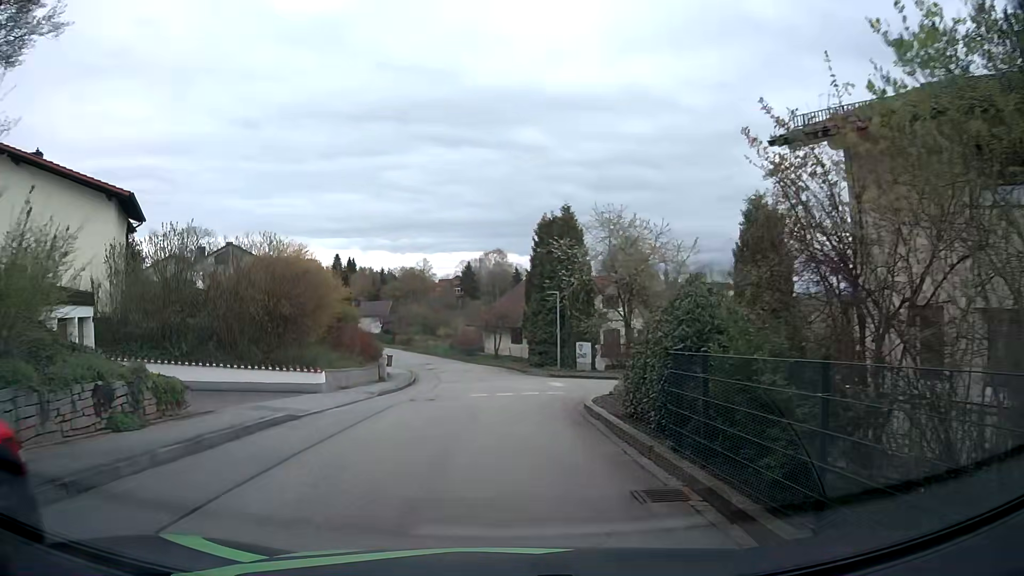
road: residential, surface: asphalt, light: Day
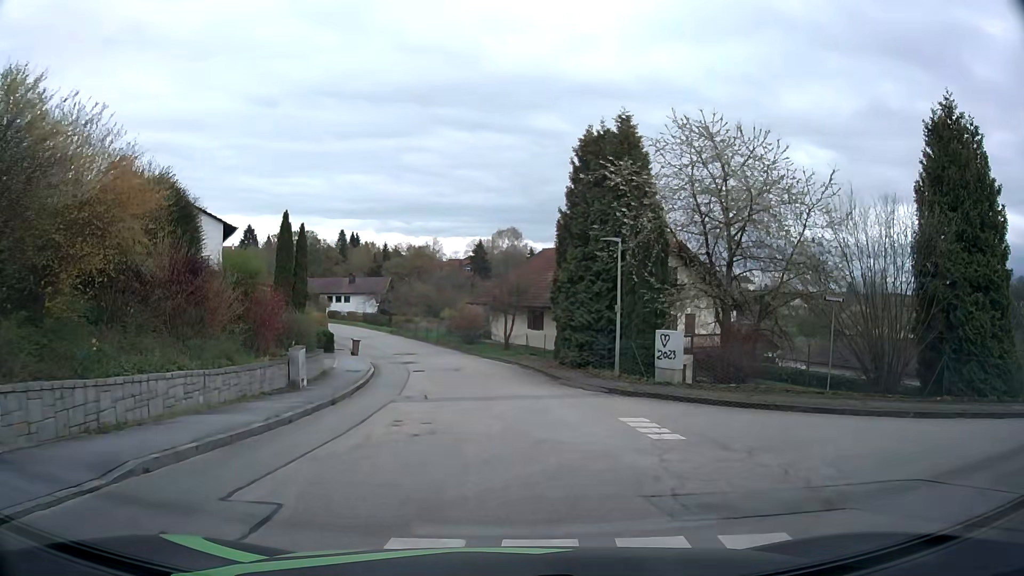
(-0.1, +15.5) m; -1°
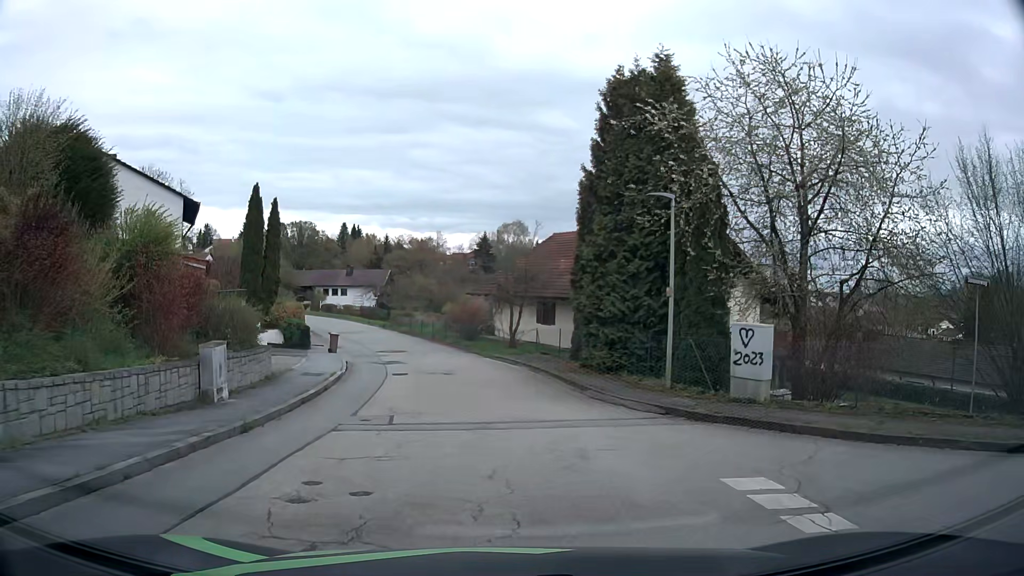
(0.0, +5.9) m; 0°
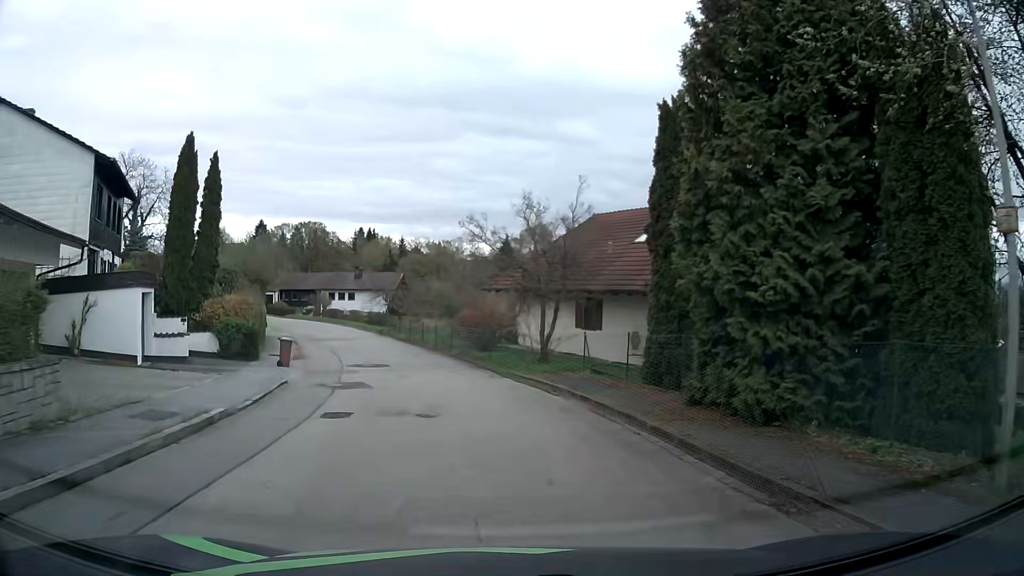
(-0.1, +10.2) m; -2°
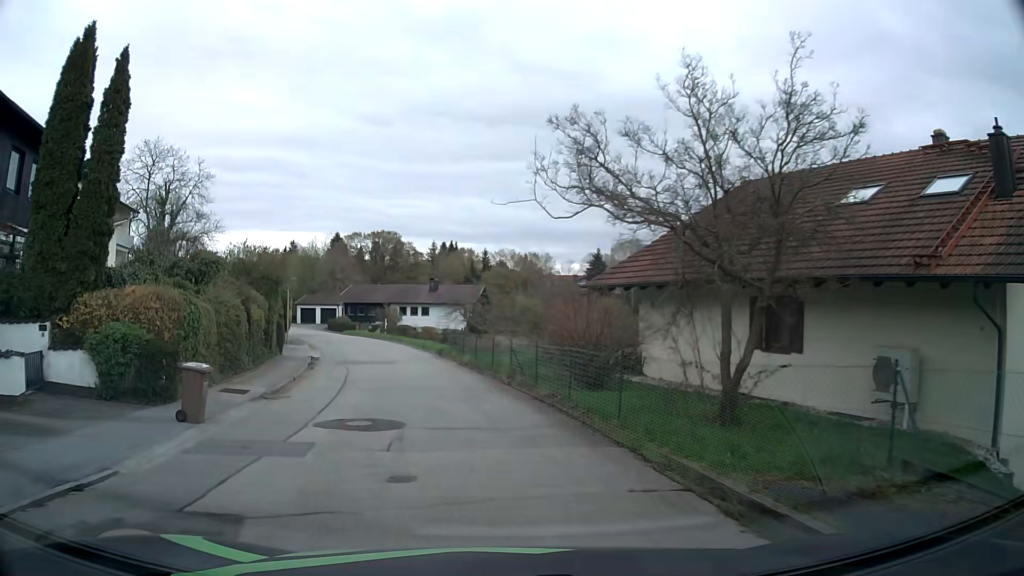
(-0.6, +11.9) m; -8°
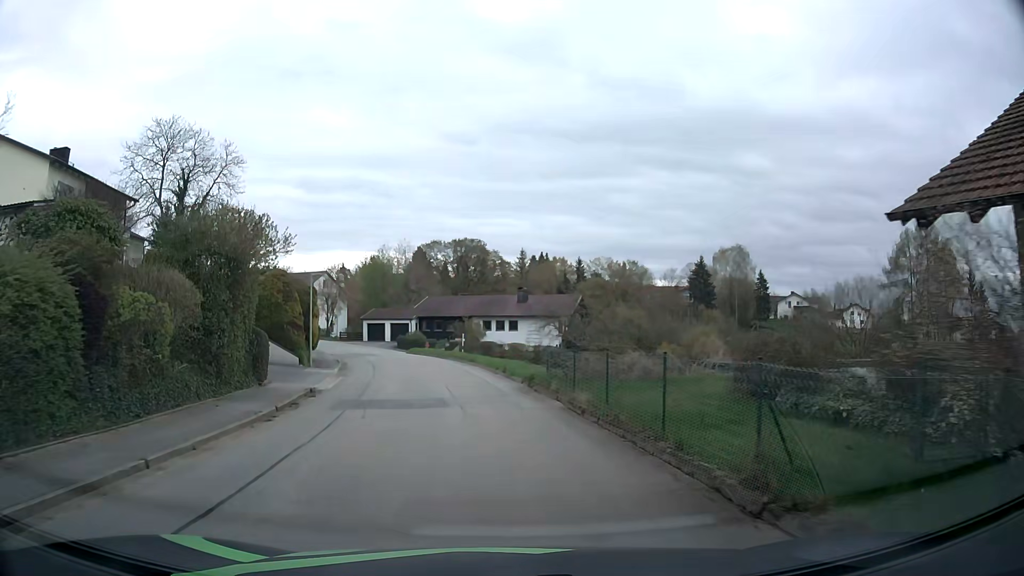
(-0.8, +13.3) m; -8°
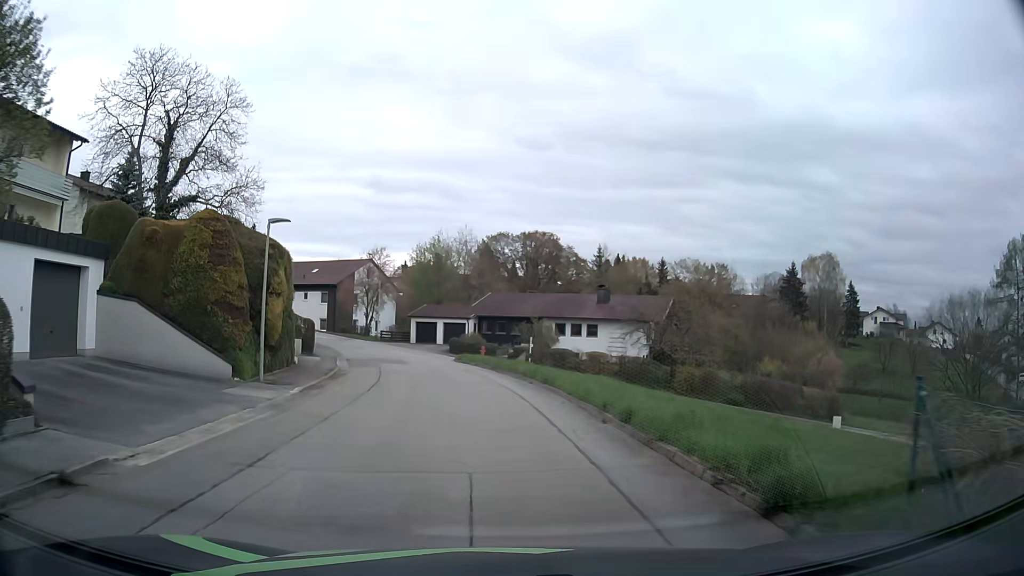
(-0.4, +13.6) m; -4°
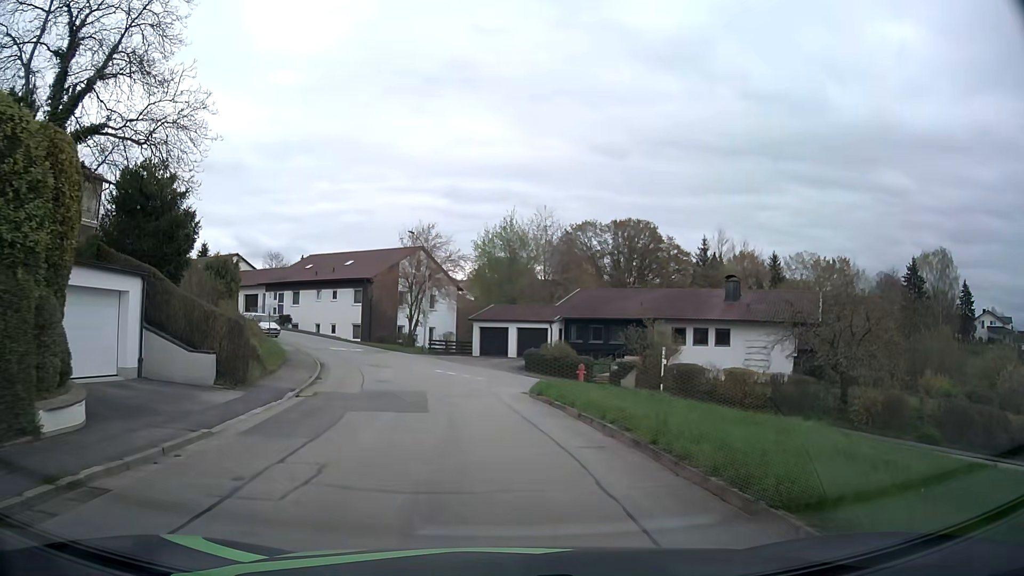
(-1.1, +17.9) m; -7°
